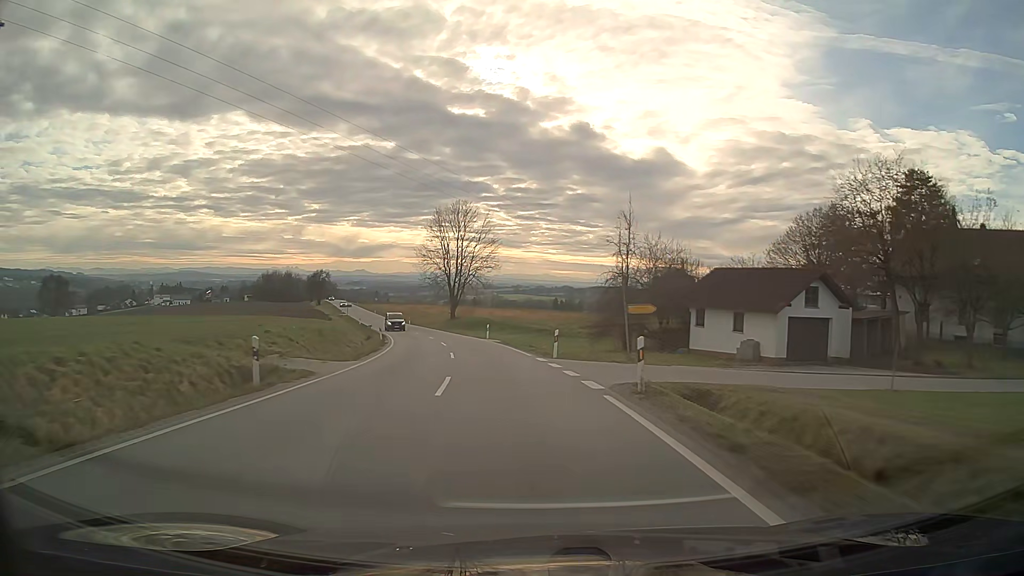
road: secondary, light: Day
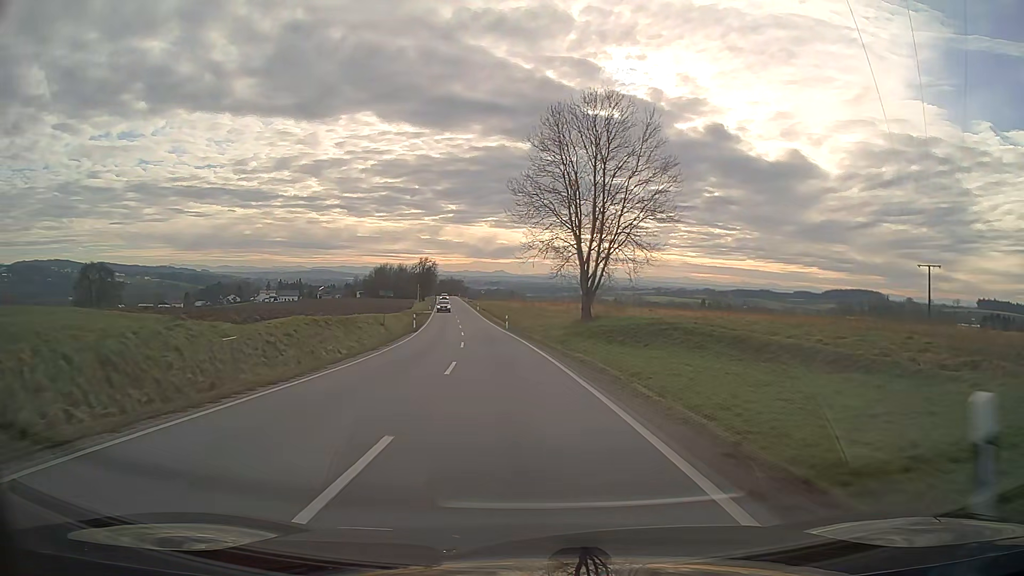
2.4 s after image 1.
(-4.6, +44.3) m; -12°
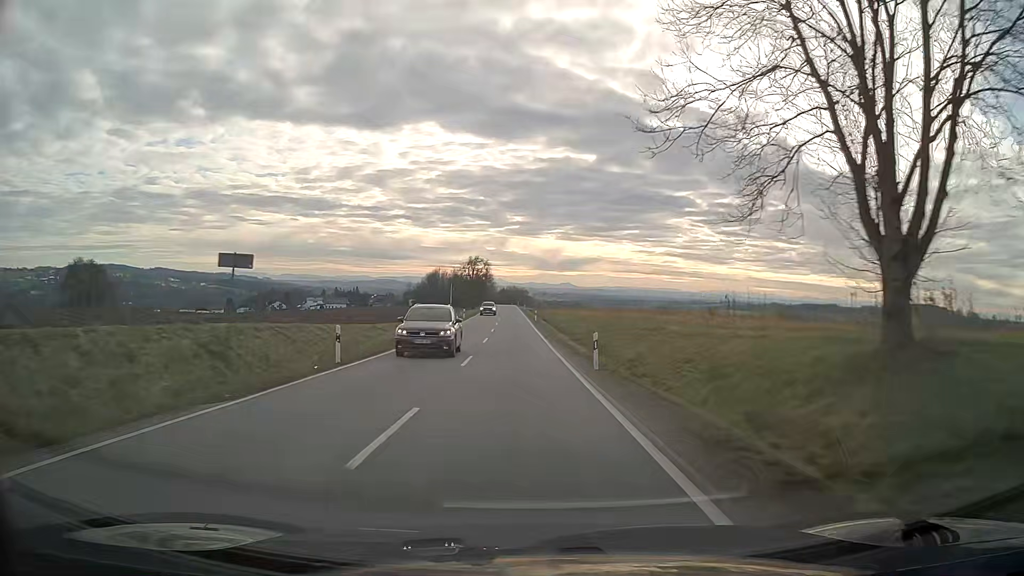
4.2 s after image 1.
(-1.7, +34.0) m; -5°
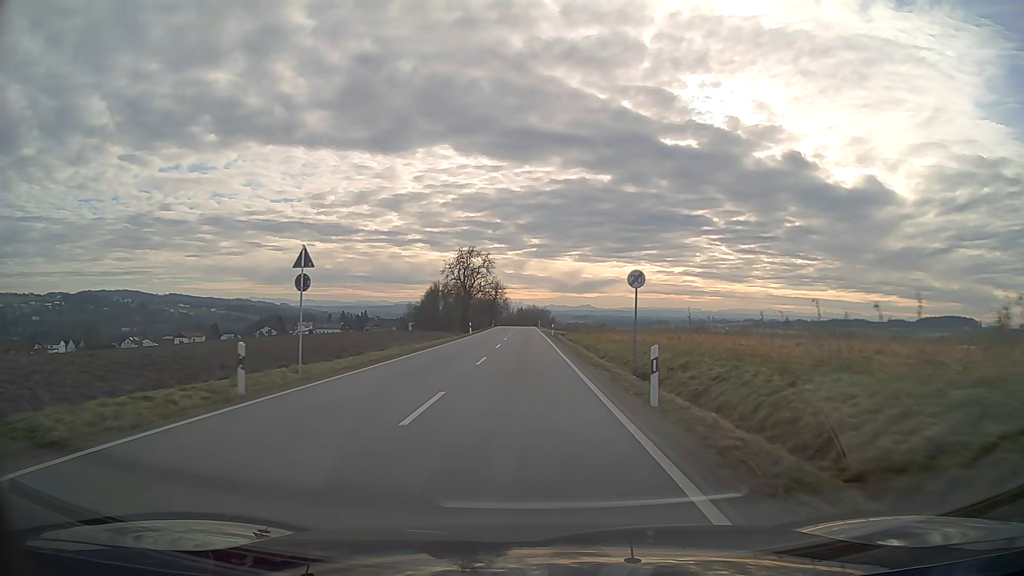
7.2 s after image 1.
(-1.0, +57.5) m; -1°
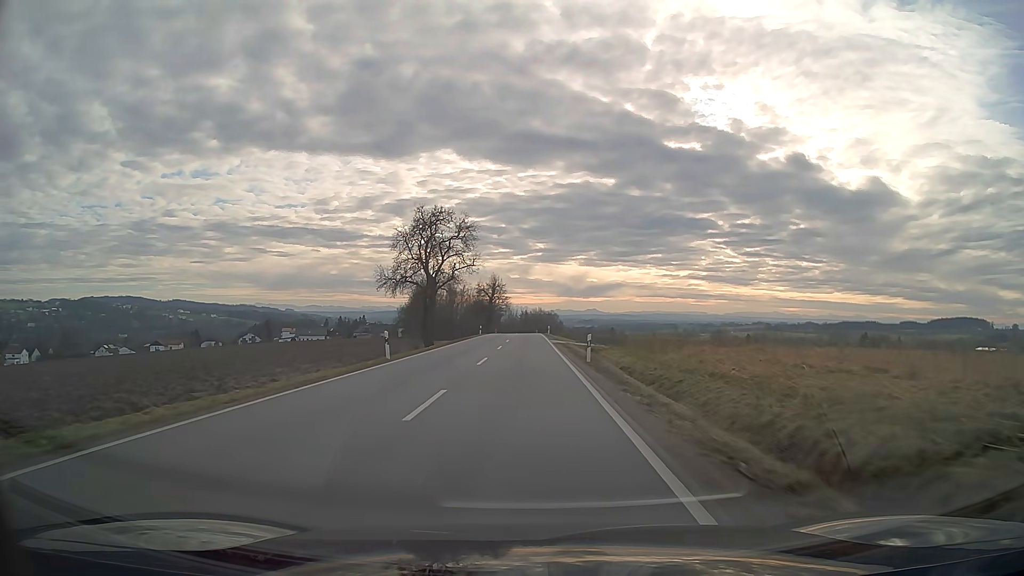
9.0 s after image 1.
(-0.1, +35.9) m; -1°
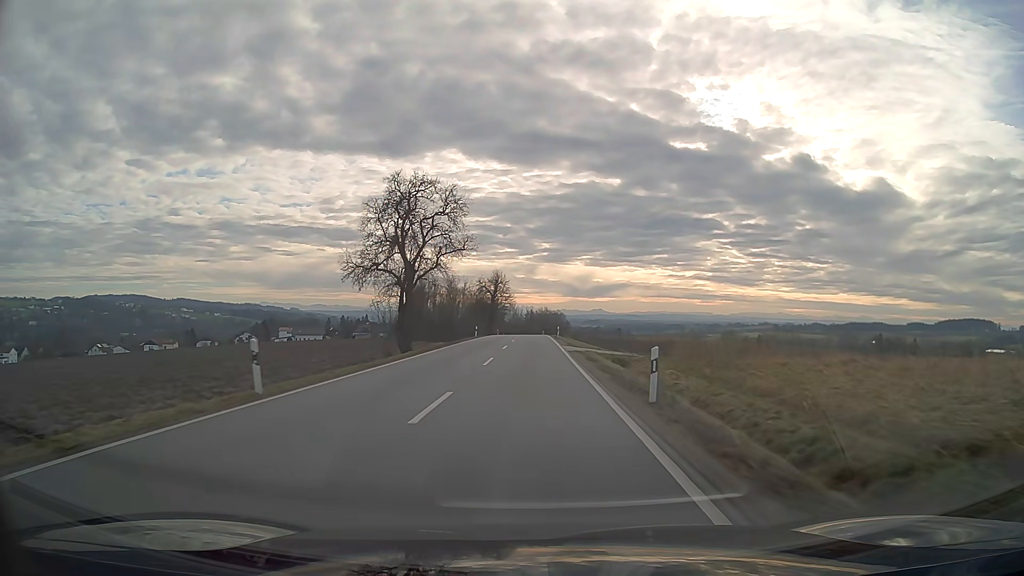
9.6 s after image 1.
(0.0, +12.4) m; 0°
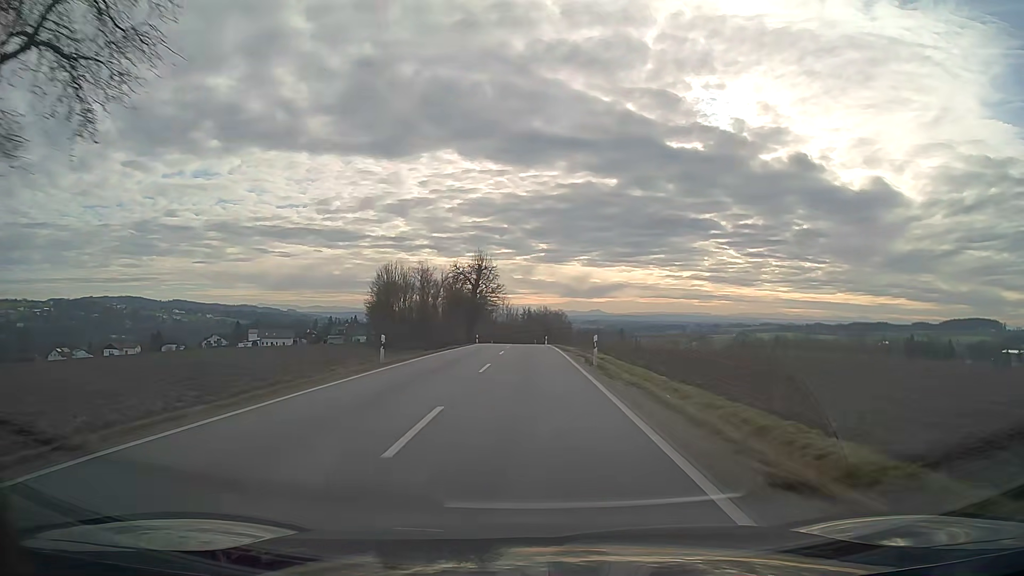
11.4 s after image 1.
(0.0, +38.5) m; 0°
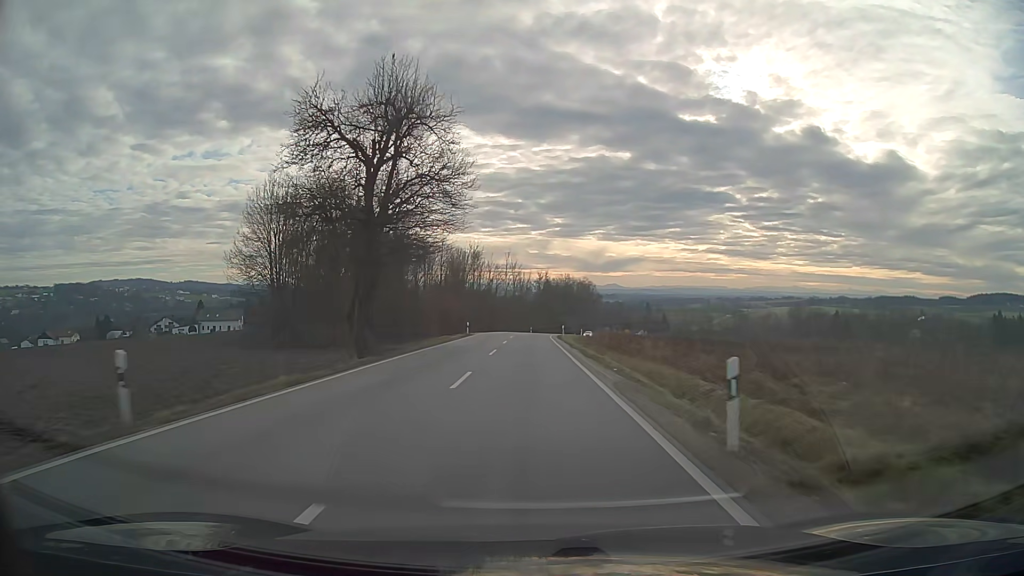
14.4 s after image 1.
(-0.7, +66.2) m; -1°
